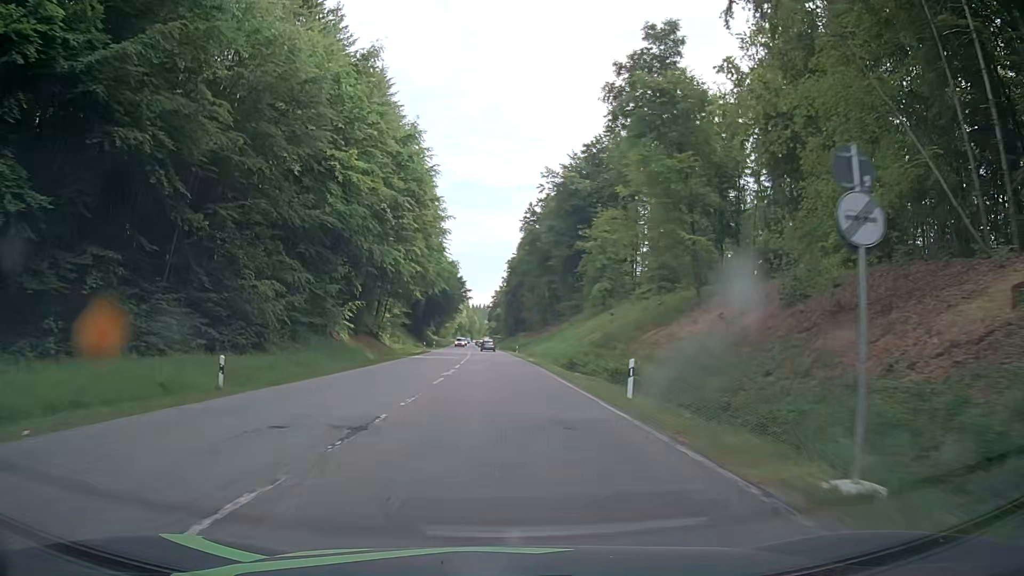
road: secondary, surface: asphalt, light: Day
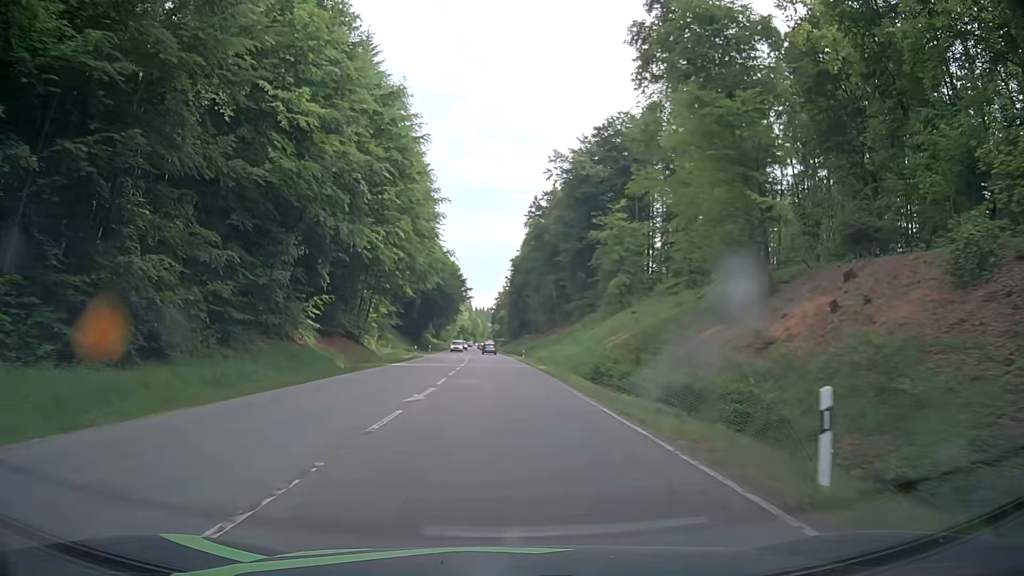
(-0.1, +10.6) m; -1°
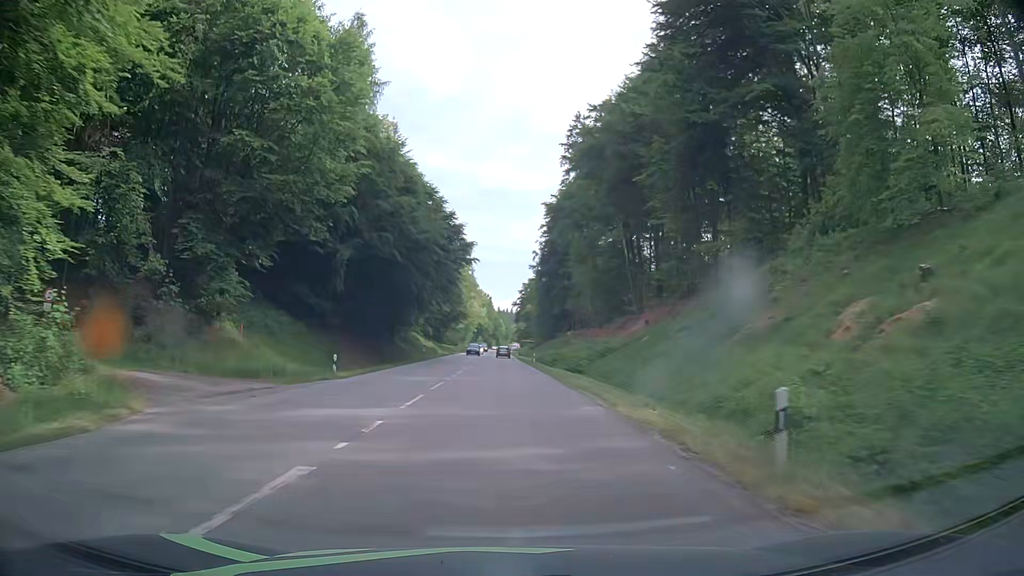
(-0.8, +56.1) m; -2°
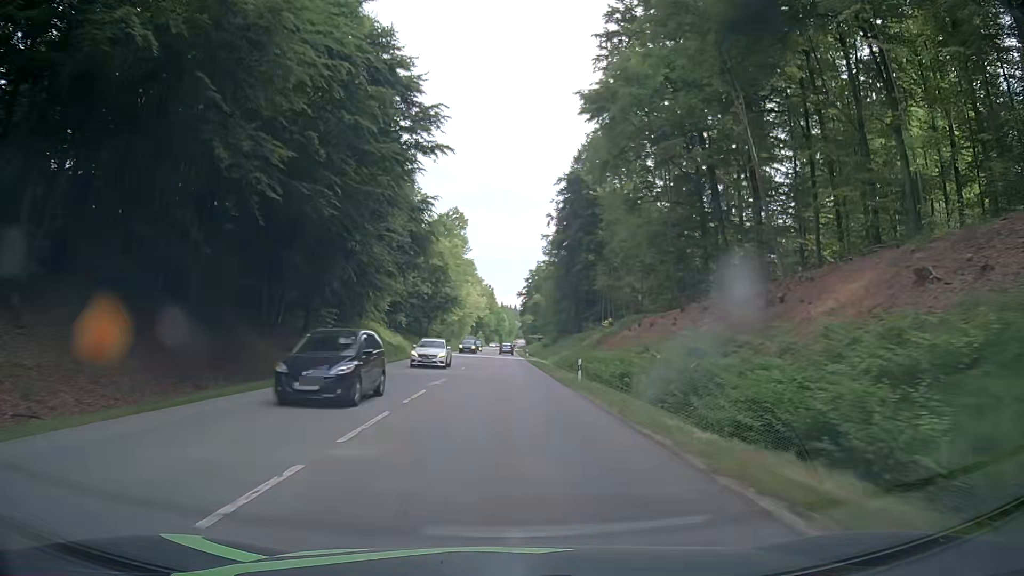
(-0.4, +35.7) m; 0°
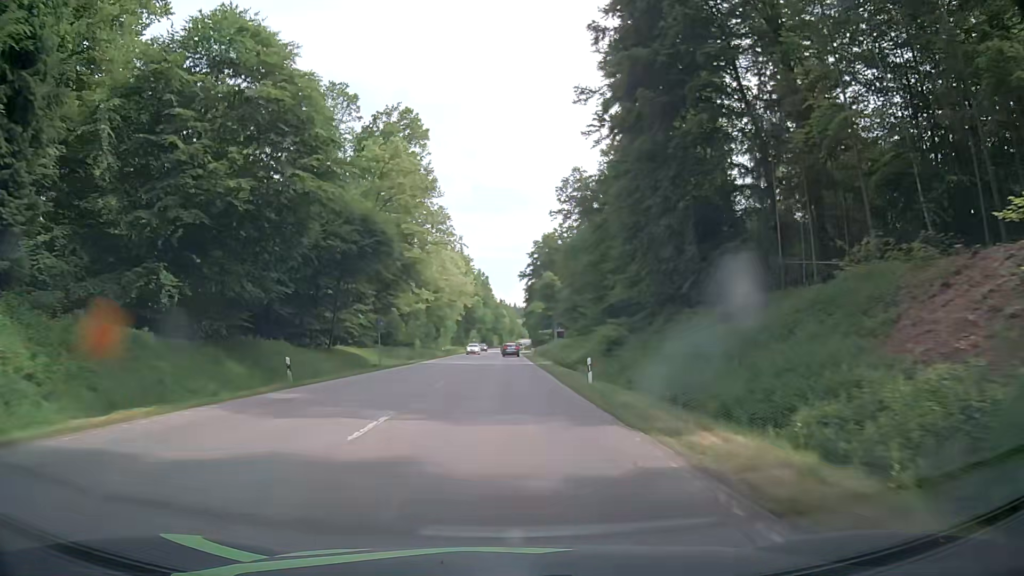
(-0.2, +61.1) m; -1°
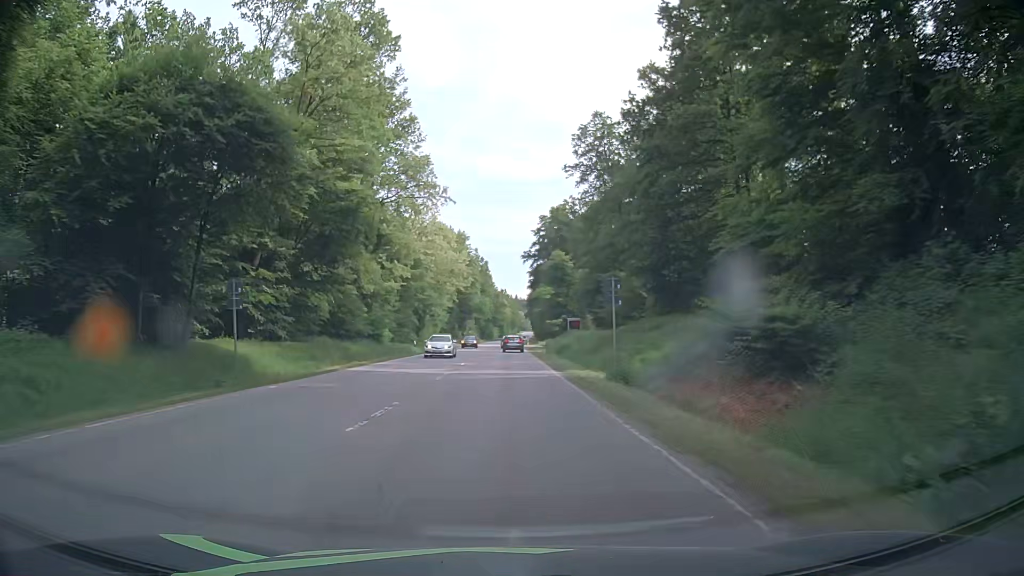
(+0.1, +23.6) m; 0°
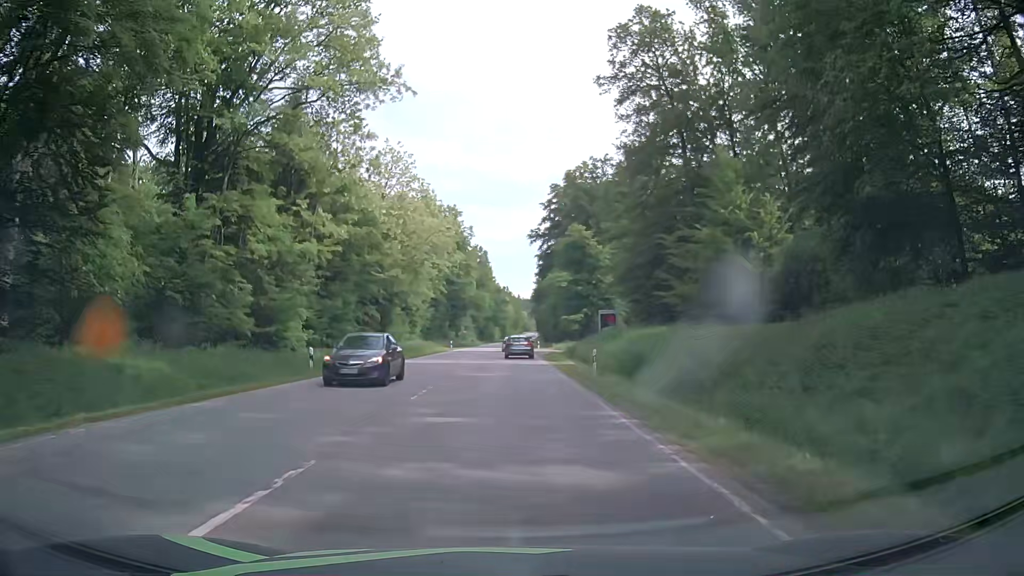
(-0.1, +28.5) m; 0°
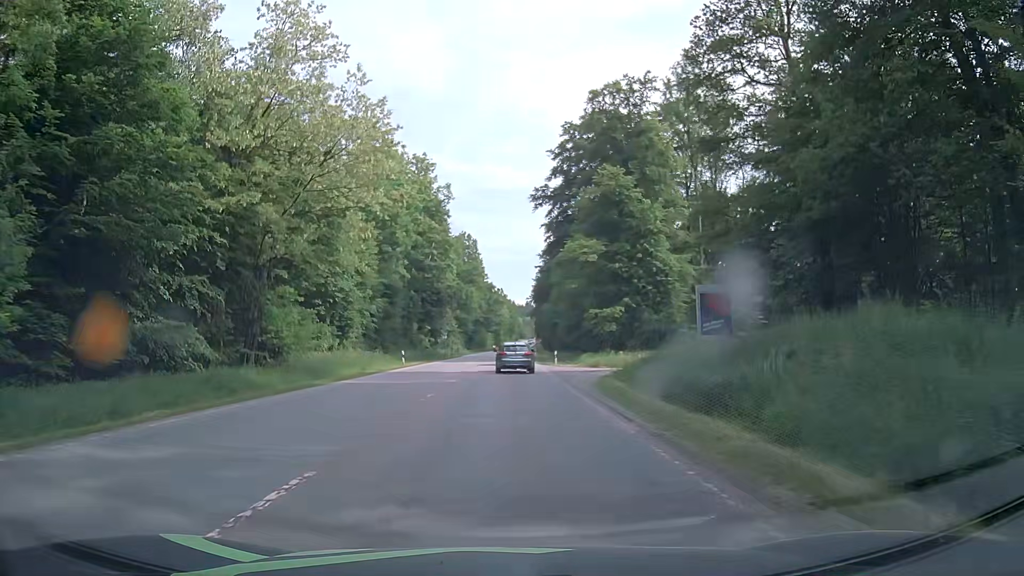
(+0.2, +34.3) m; +1°
(0, +10) (0, +20) (0, +30) (0, +40) (0, +50) (0, +60) (0, +70) (0, +80) (0, +90) (0, +100) m
